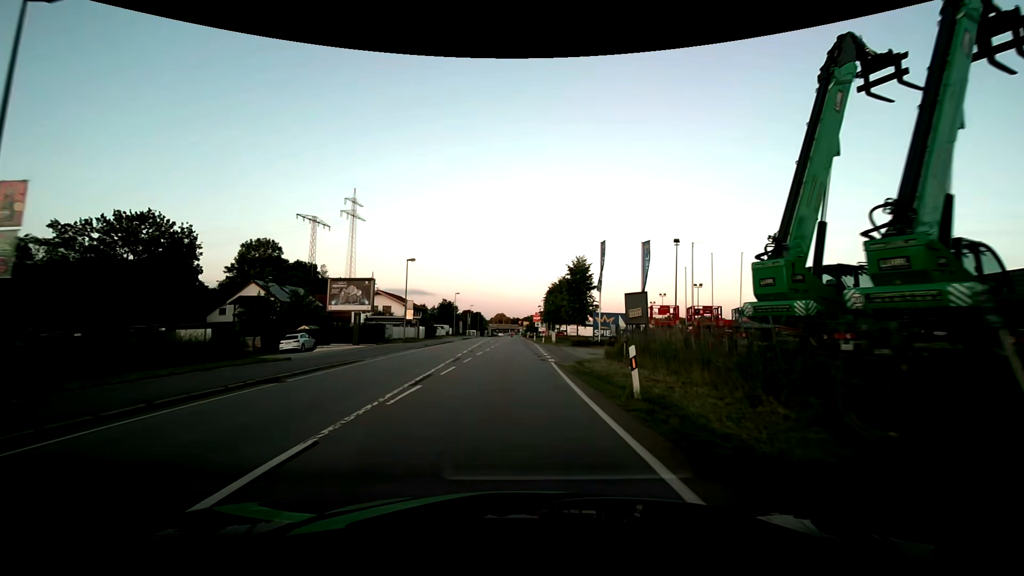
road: primary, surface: asphalt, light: Day
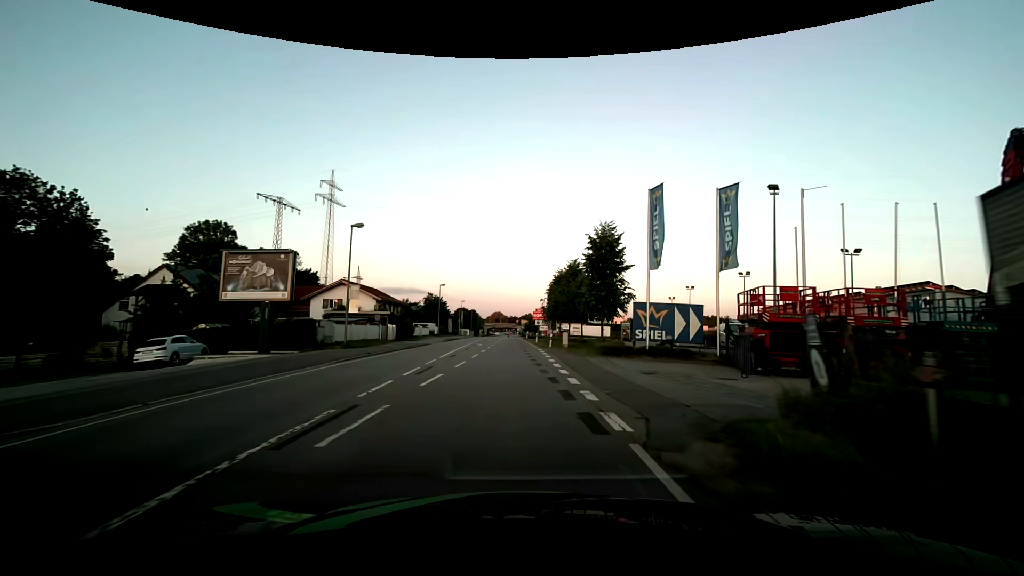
(-0.1, +15.2) m; 0°
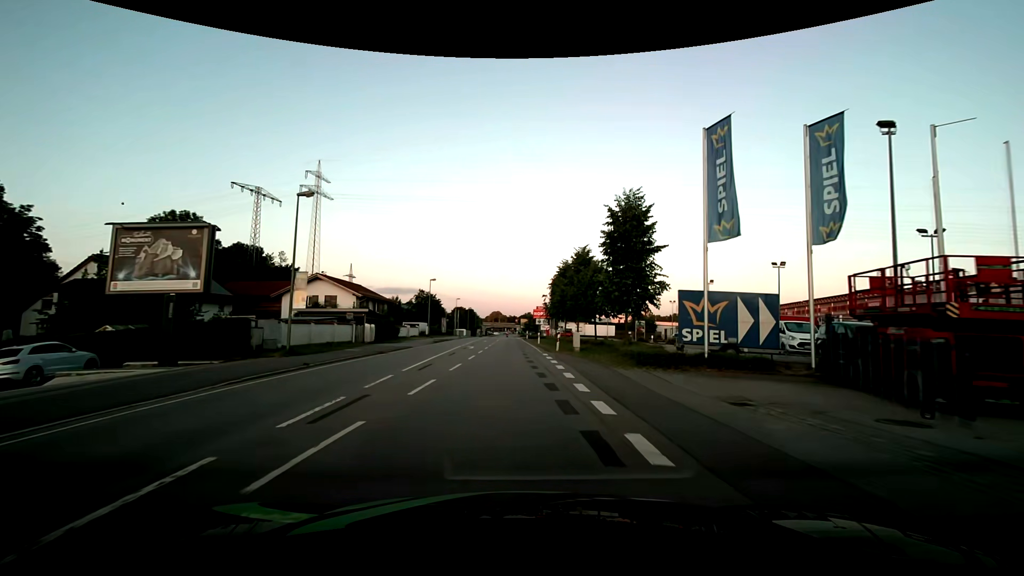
(0.0, +7.6) m; 0°
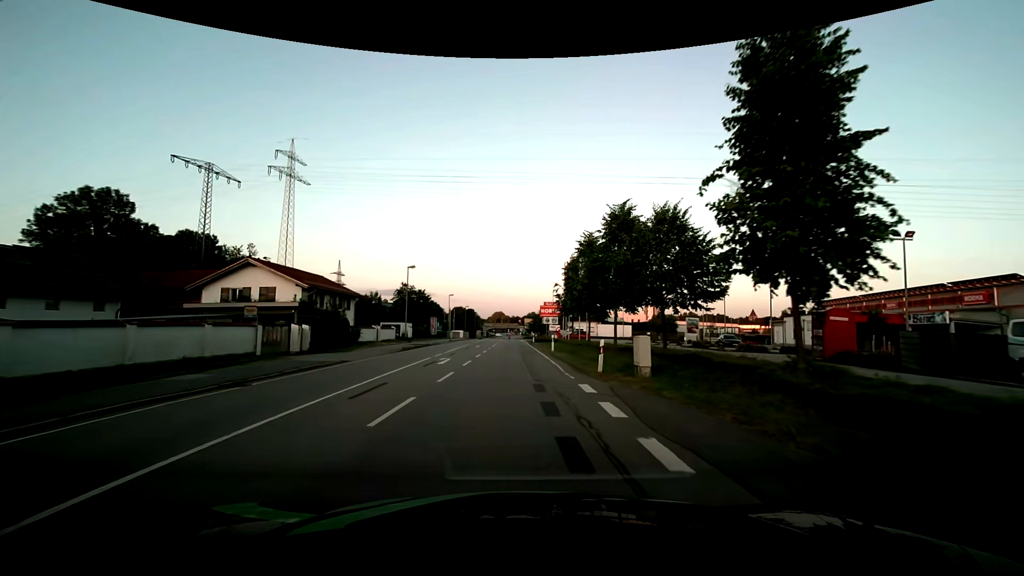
(0.0, +15.2) m; -1°
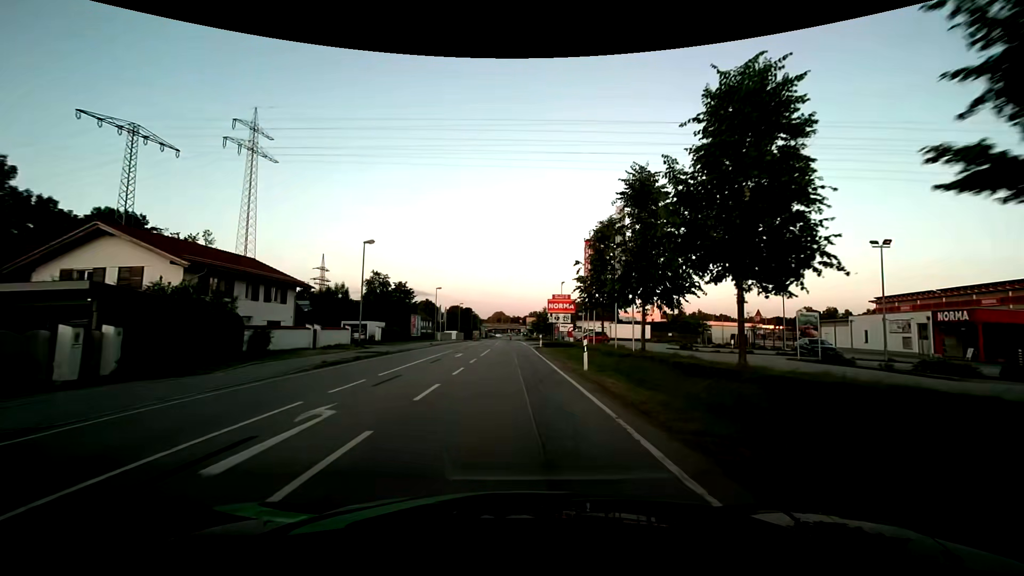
(0.0, +15.2) m; 0°
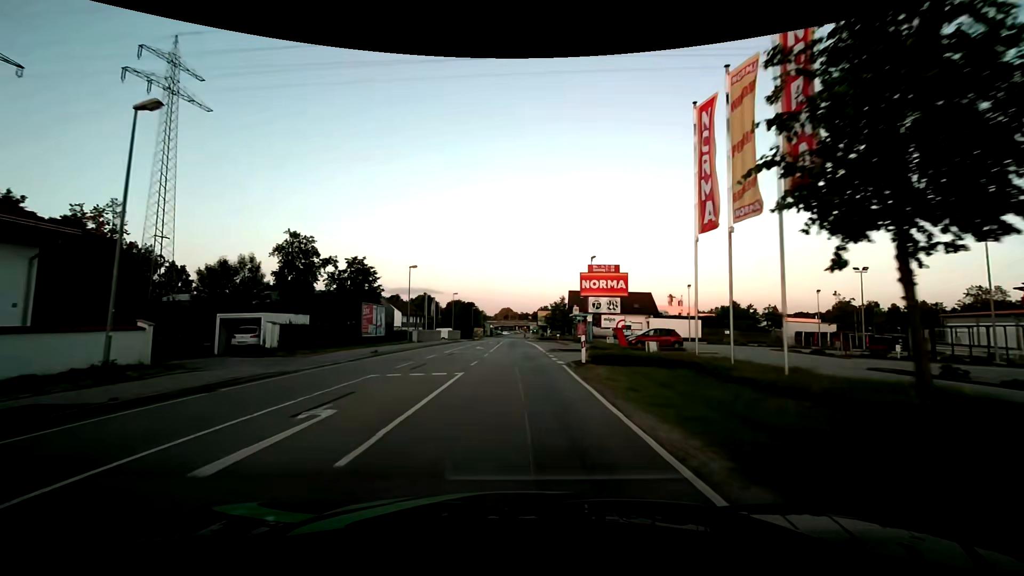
(-0.1, +22.8) m; 0°
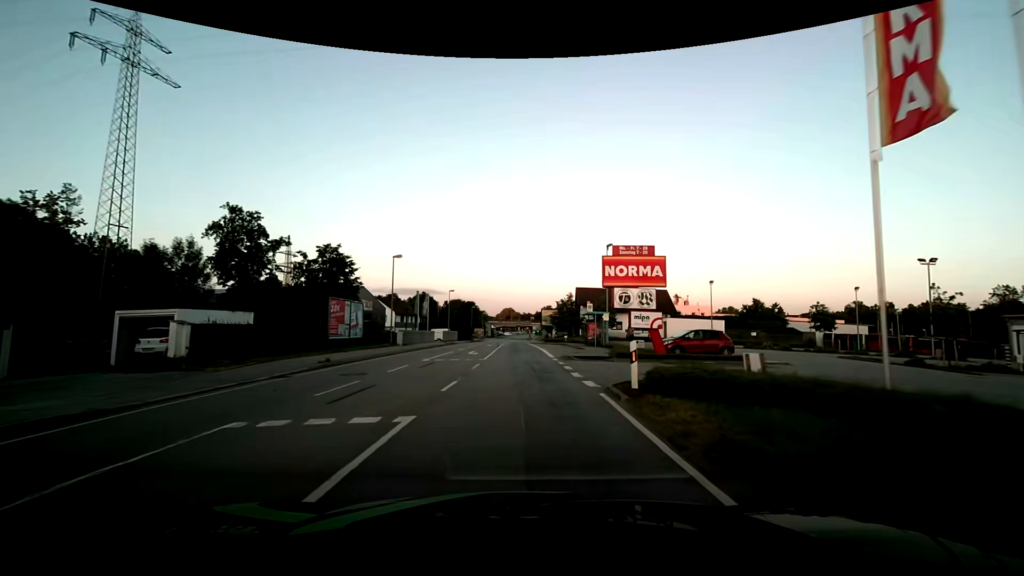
(-0.1, +7.6) m; -2°
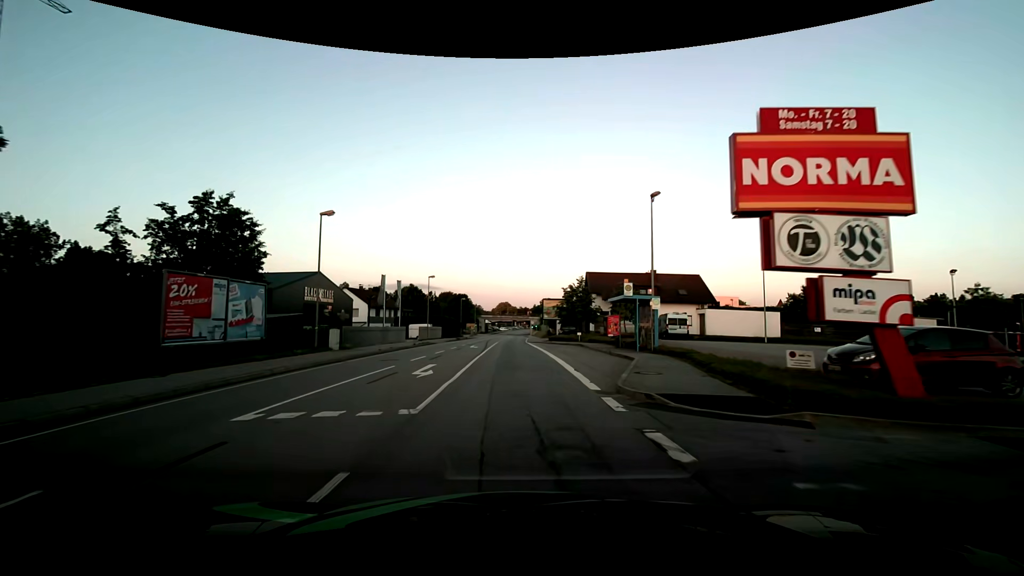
(+0.2, +15.2) m; +2°
(0, +10) (0, +20) (-1, +30) (-1, +40) (-1, +50) (-1, +60) (-2, +70) (-2, +80) (-2, +90) (-2, +100) m
